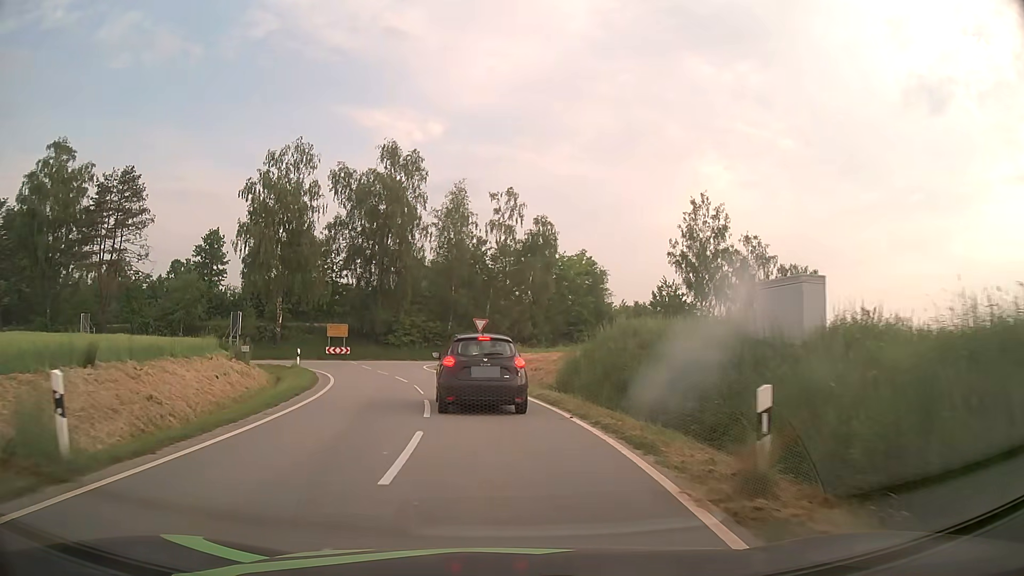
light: Day
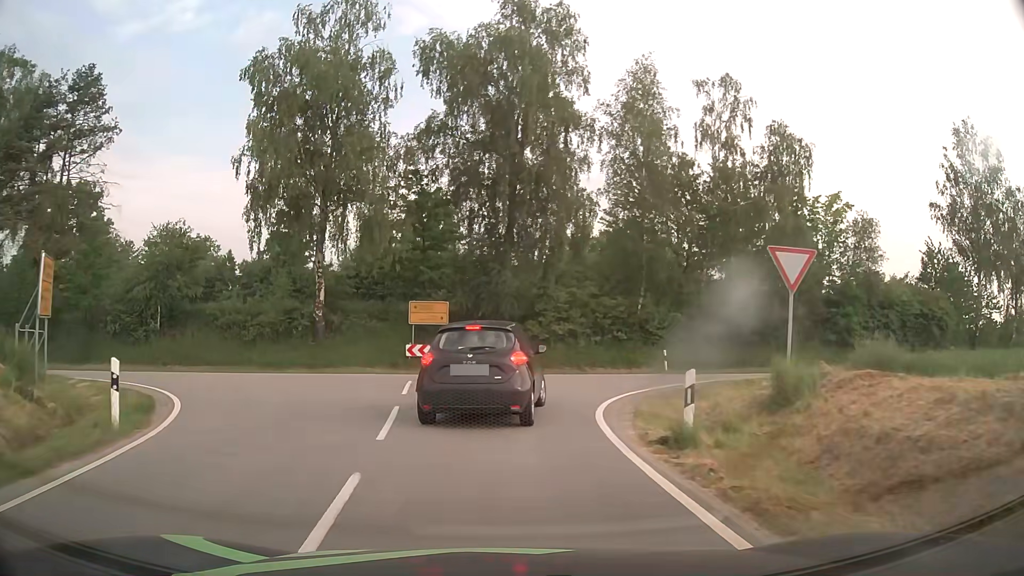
(-2.9, +27.1) m; -15°
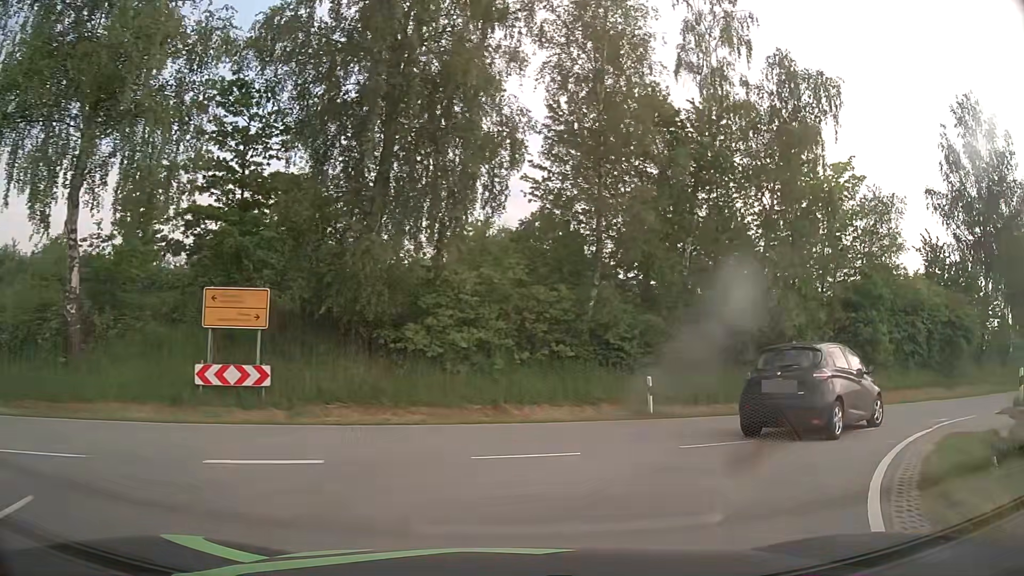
(+0.3, +13.2) m; +9°
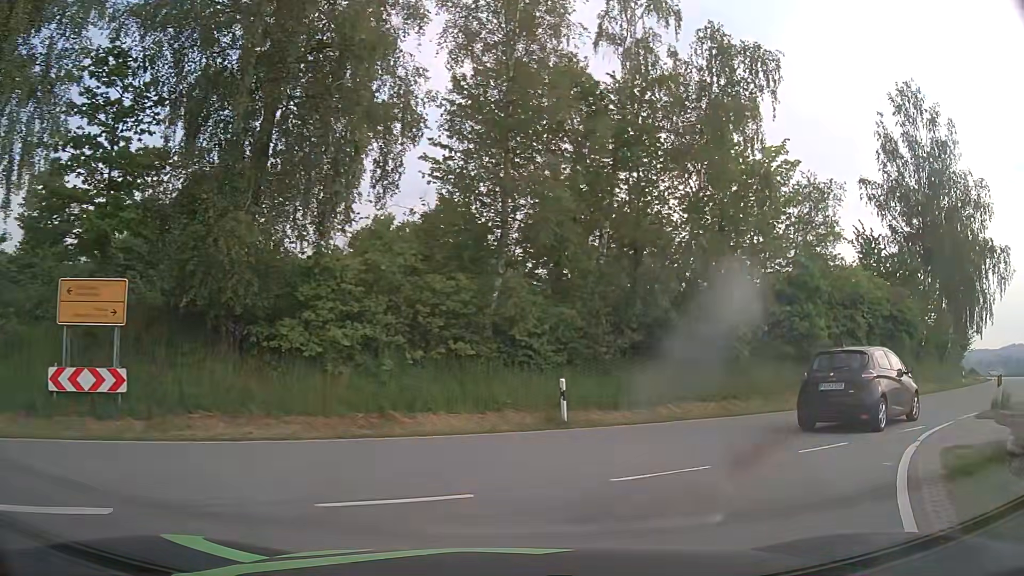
(+0.2, +2.6) m; +7°
